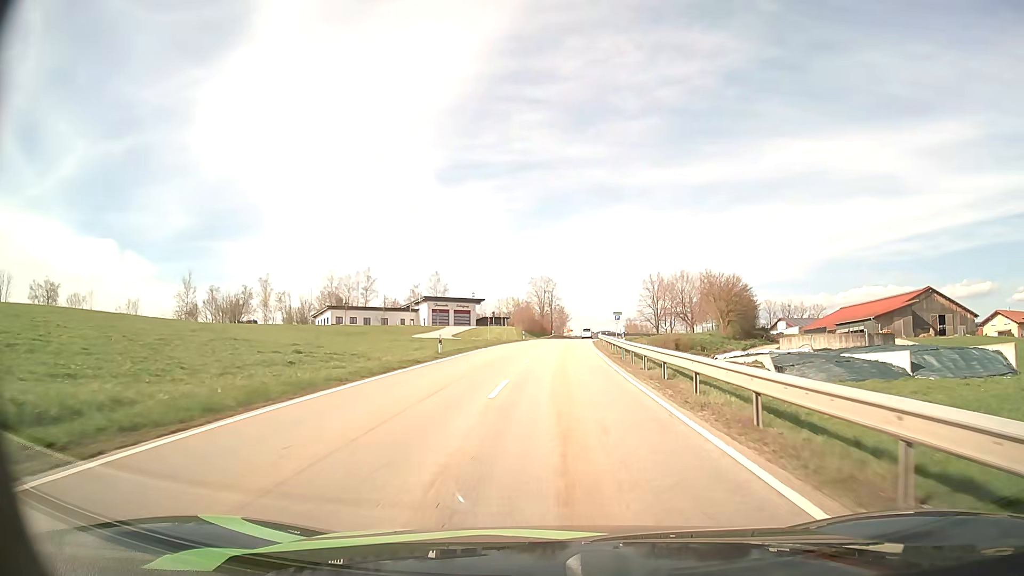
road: secondary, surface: asphalt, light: Day
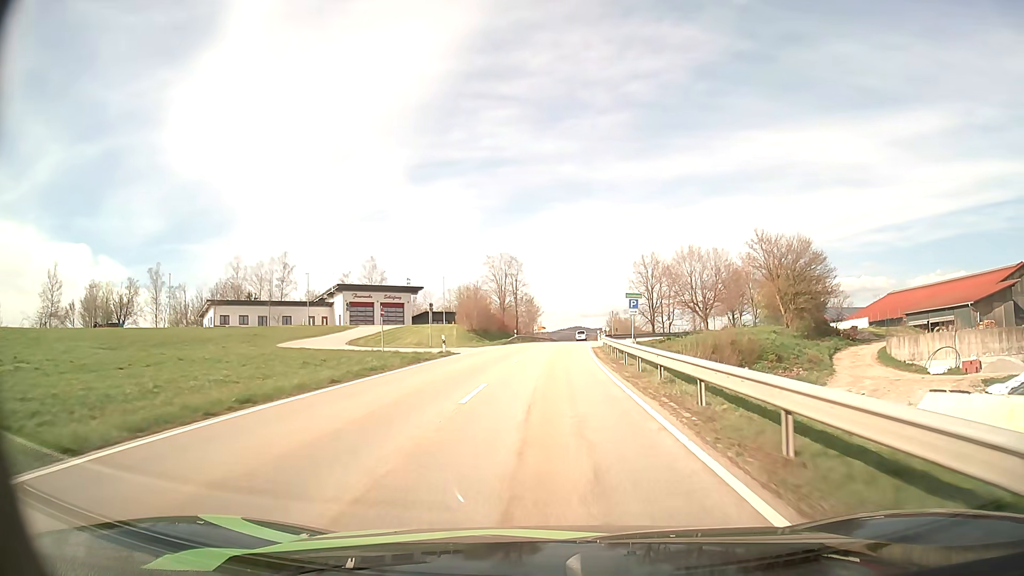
(+1.2, +38.4) m; +3°
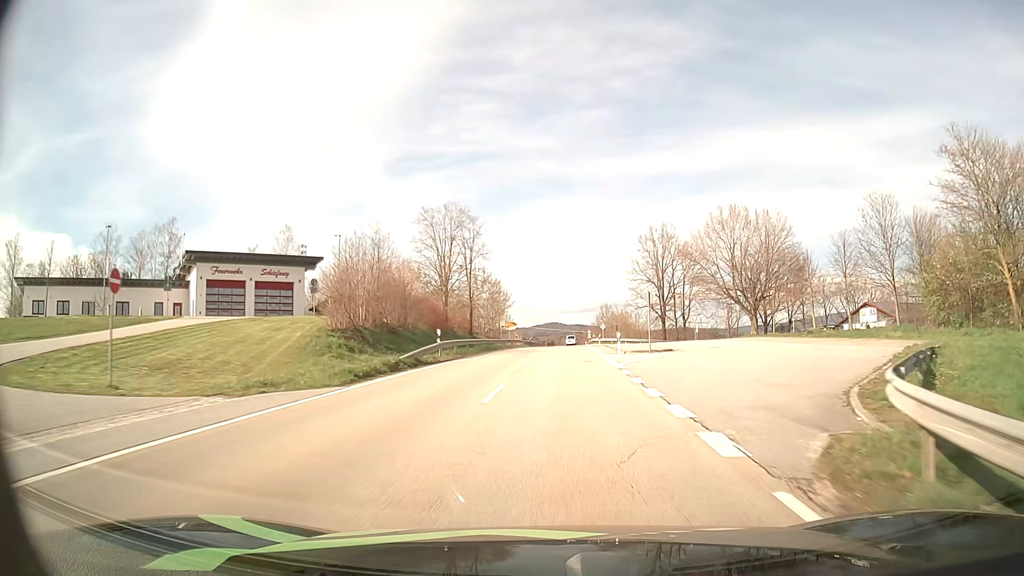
(+0.4, +37.5) m; +2°
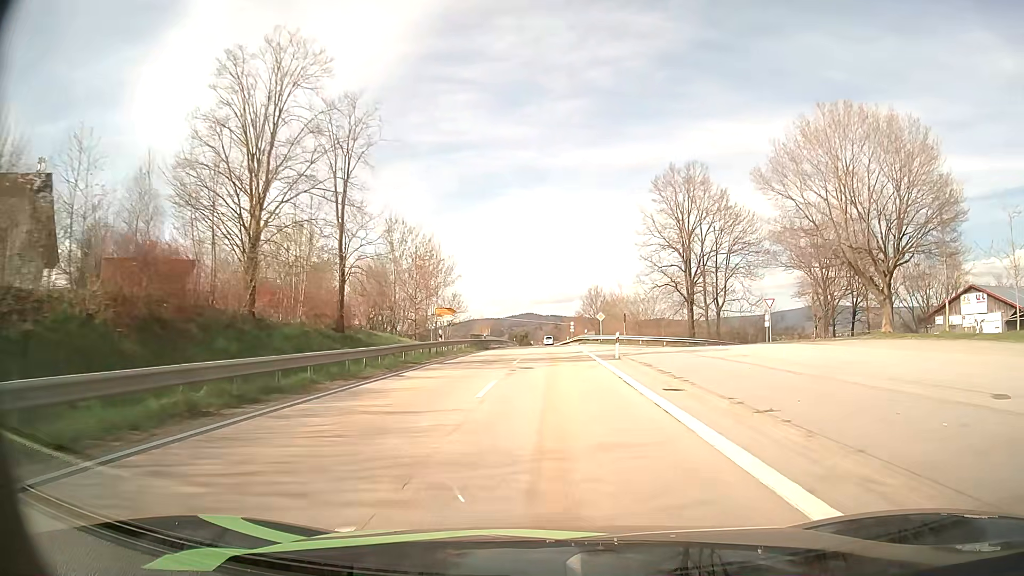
(+1.0, +36.2) m; +2°
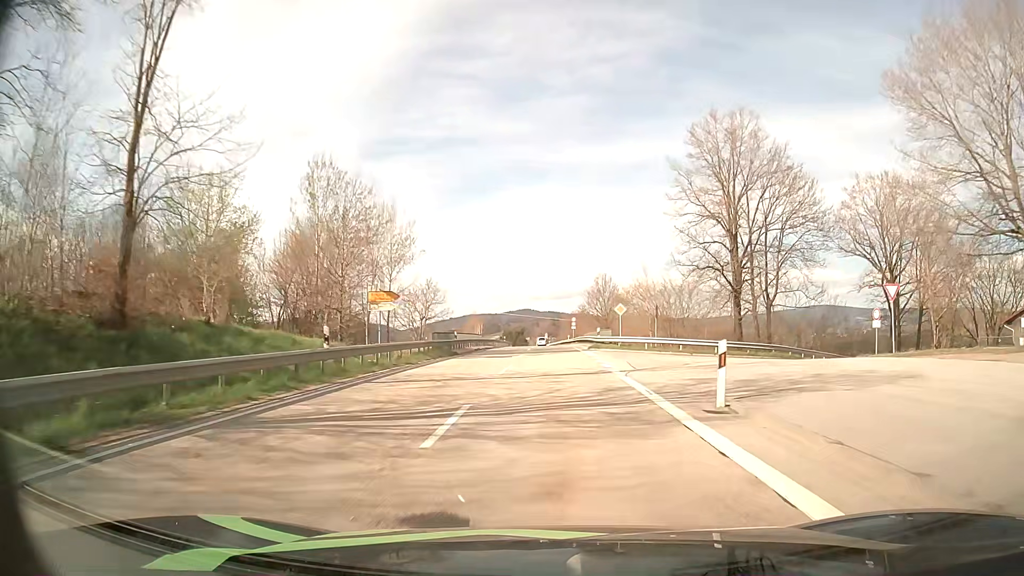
(0.0, +18.0) m; 0°
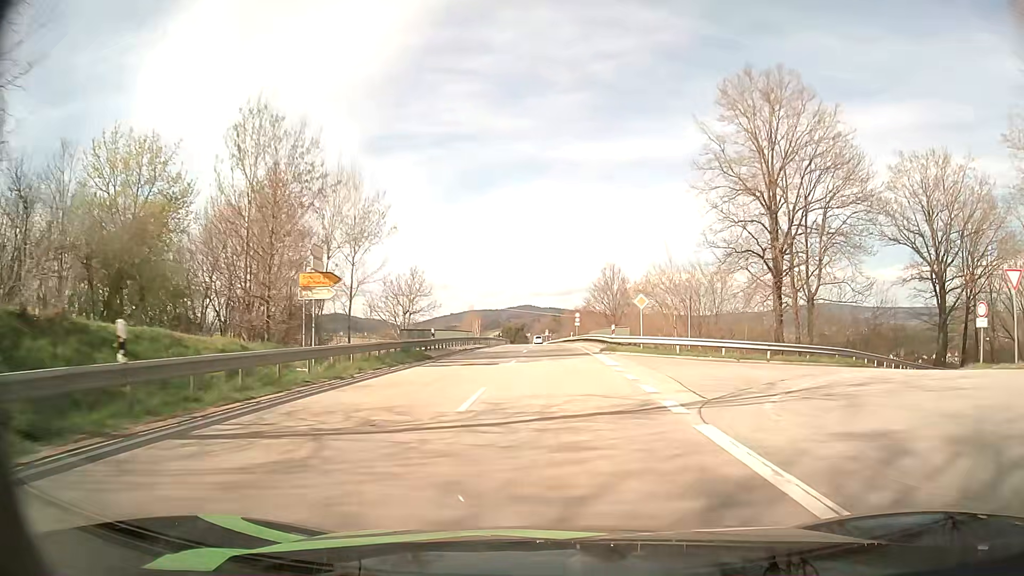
(0.0, +9.1) m; 0°
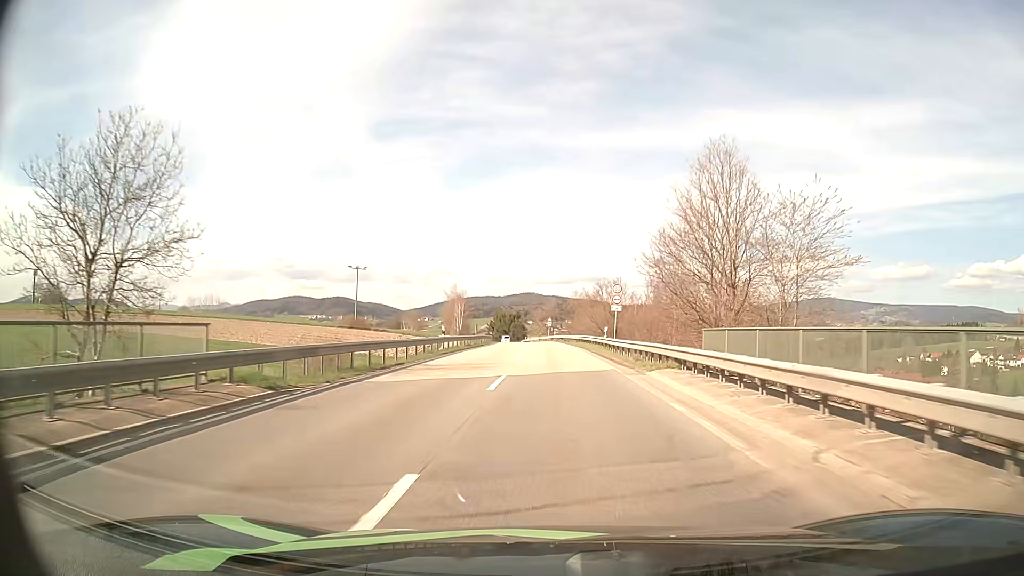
(-0.2, +47.1) m; -1°
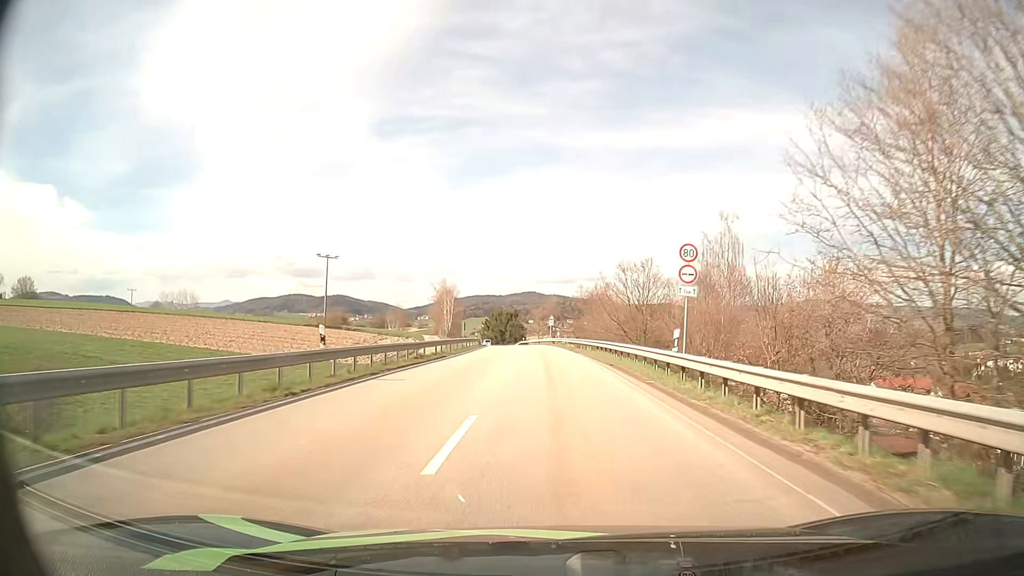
(0.0, +20.0) m; 0°
(0, +10) (0, +20) (0, +30) (0, +40) (0, +50) (-1, +60) (-1, +70) (-2, +80) (-3, +90) (-4, +100) m
